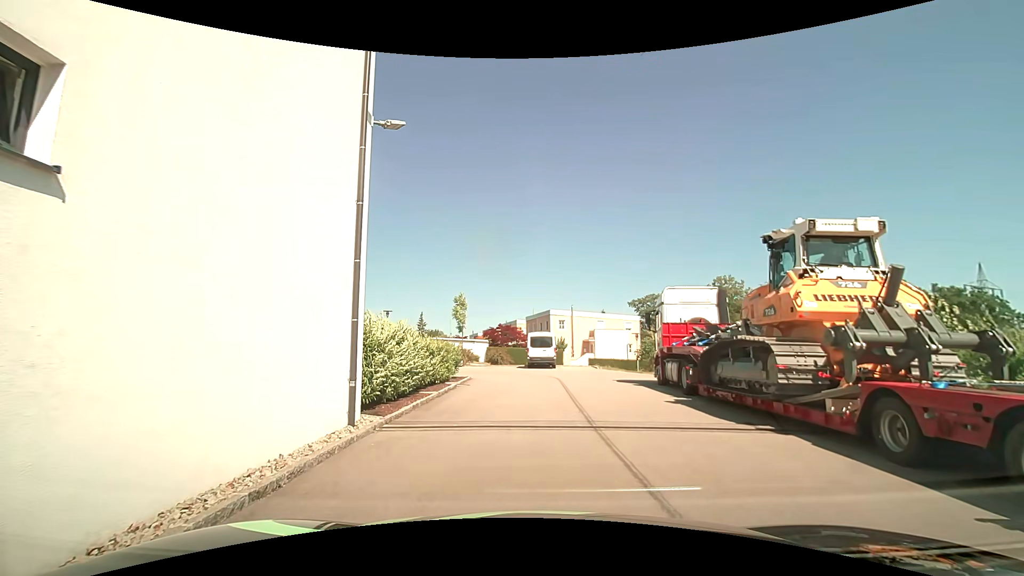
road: residential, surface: asphalt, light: Day
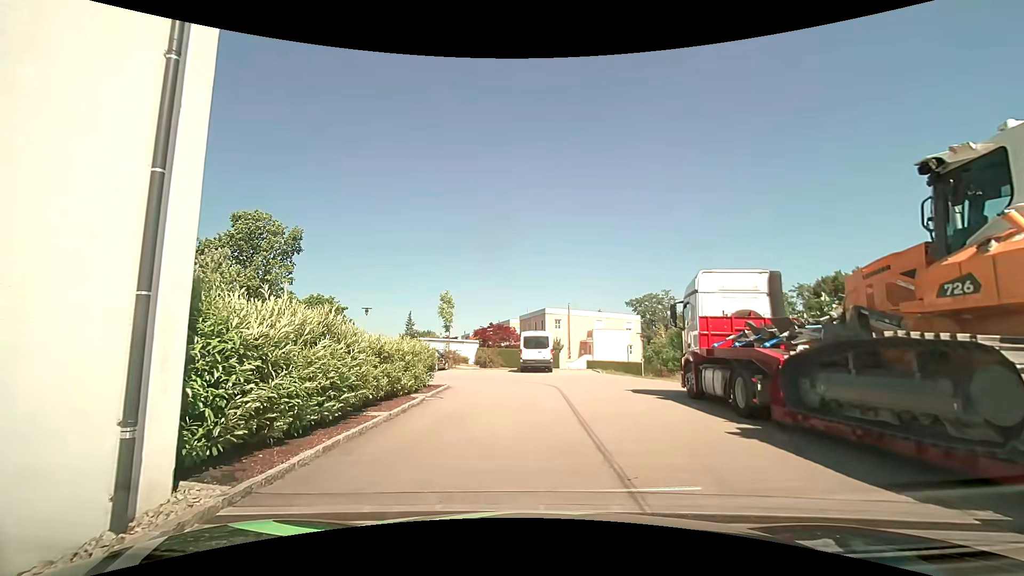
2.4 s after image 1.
(+0.1, +4.4) m; +1°
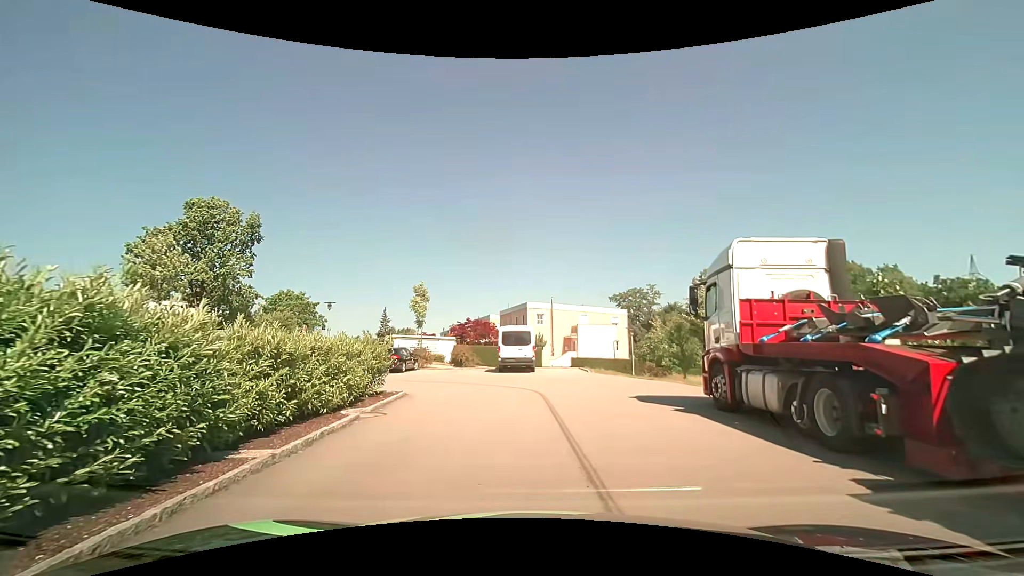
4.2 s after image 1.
(+0.1, +3.8) m; +2°
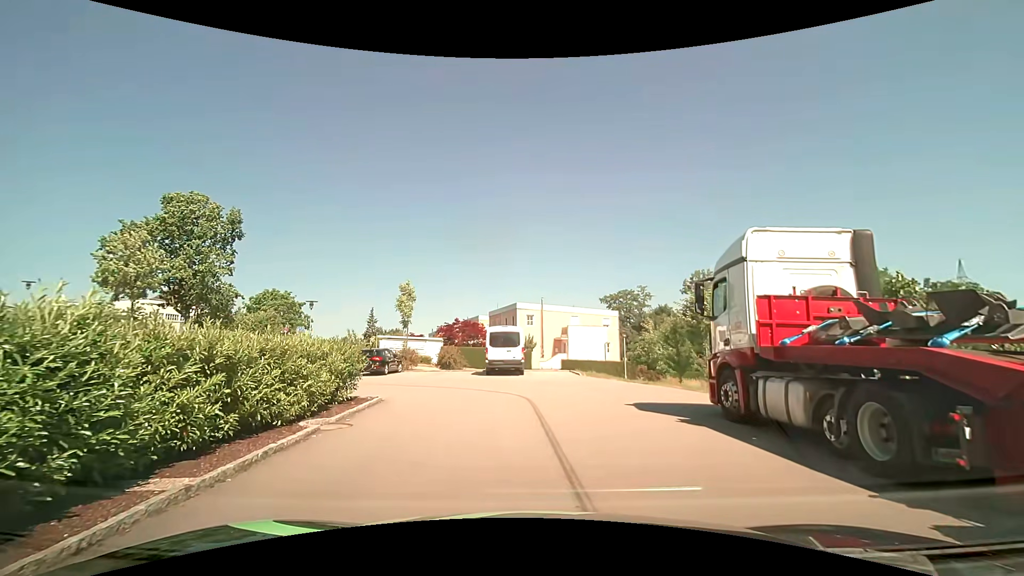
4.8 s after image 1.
(0.0, +1.2) m; +3°
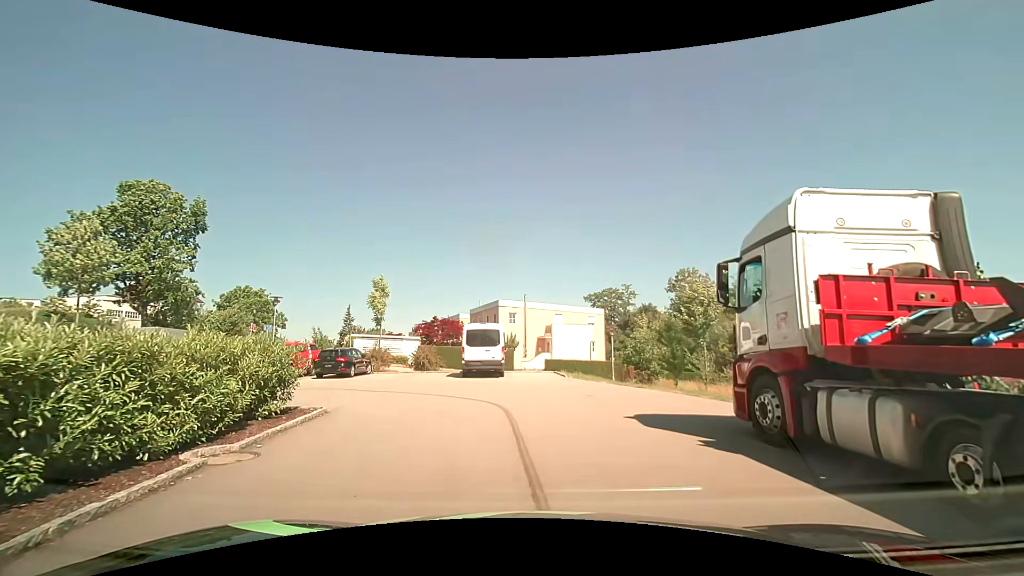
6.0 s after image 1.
(0.0, +2.4) m; 0°
